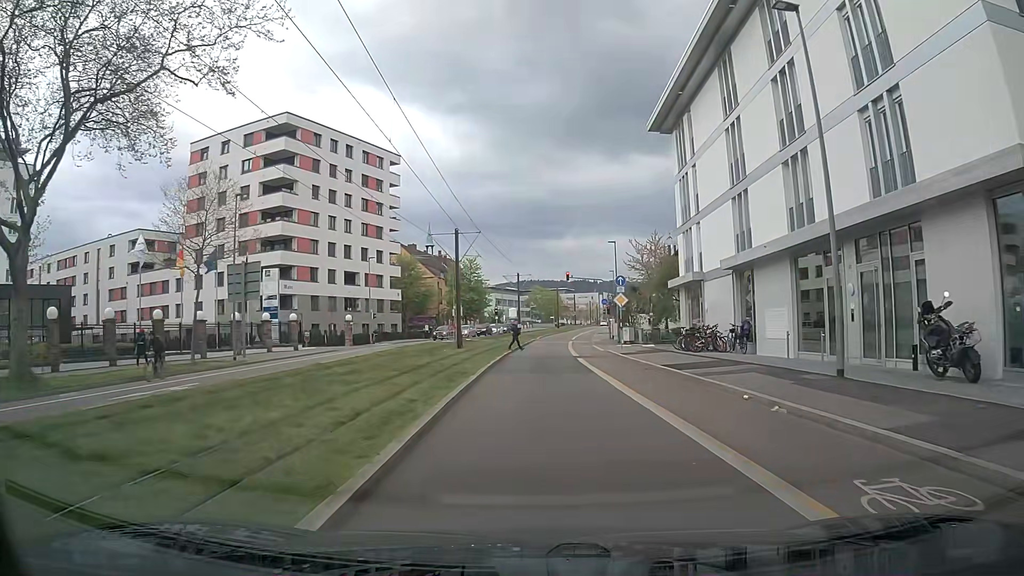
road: secondary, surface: asphalt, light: Day
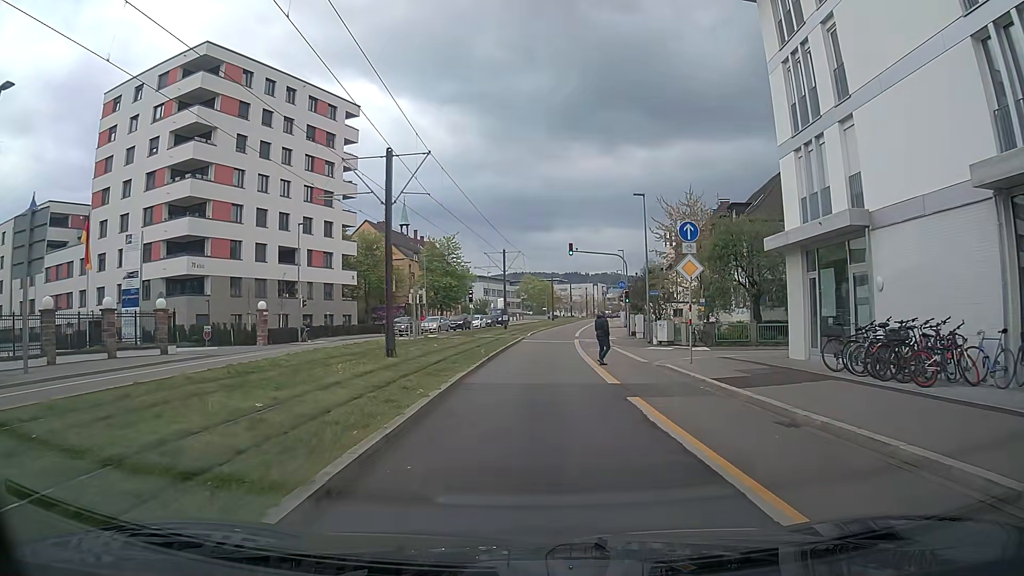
(+0.2, +17.7) m; -1°
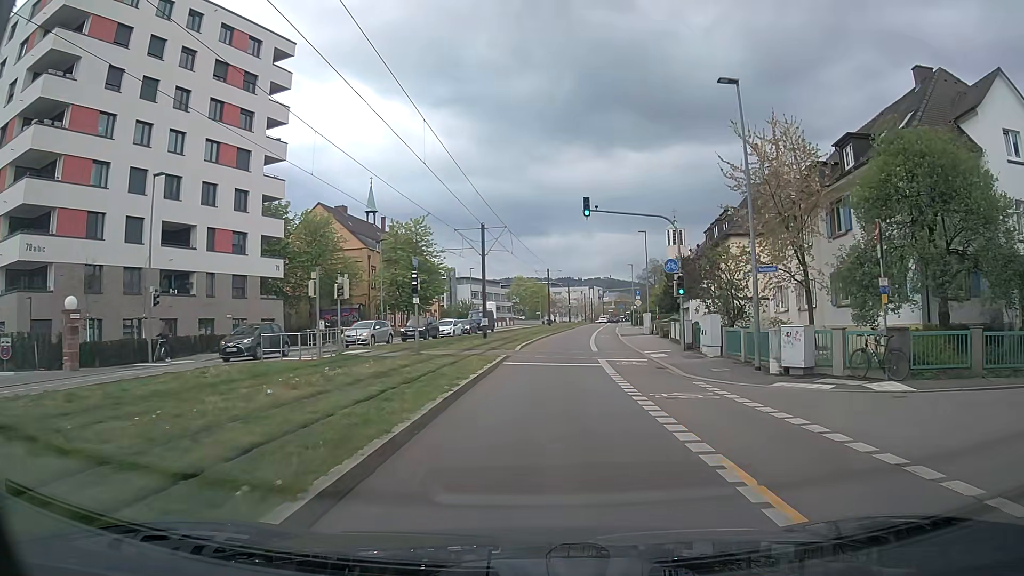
(+0.5, +19.0) m; +2°
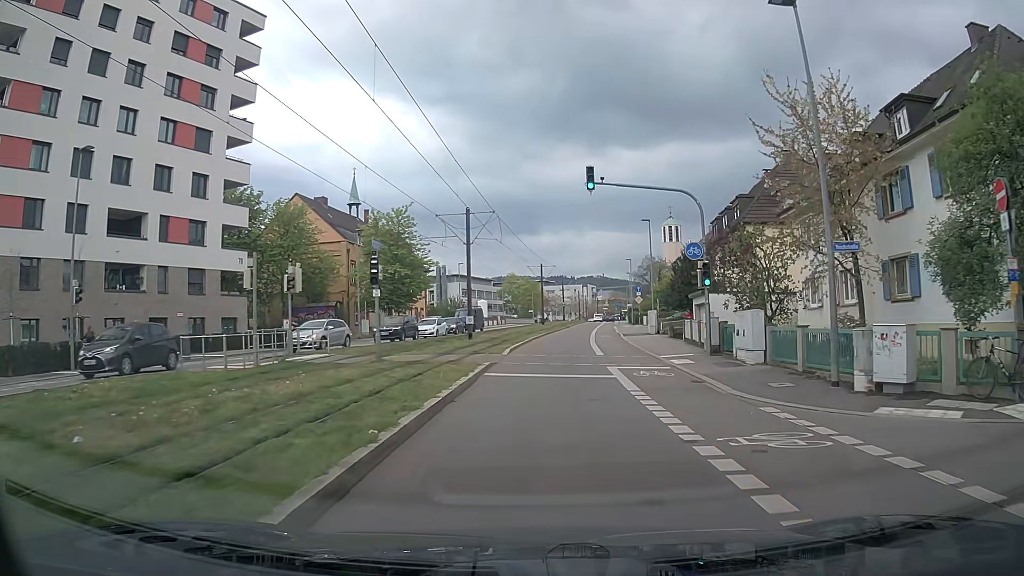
(0.0, +5.4) m; 0°
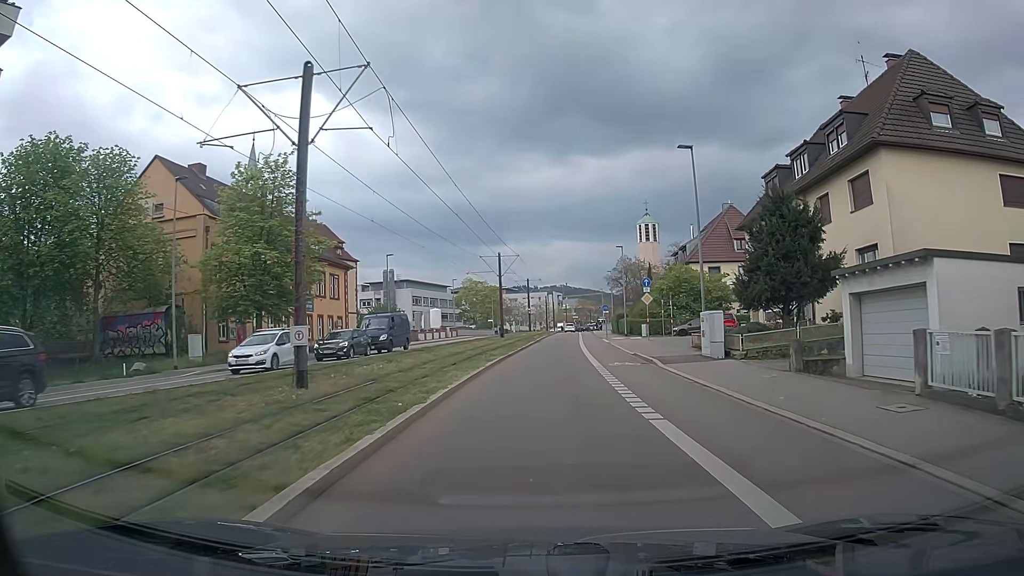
(+0.8, +23.4) m; +4°
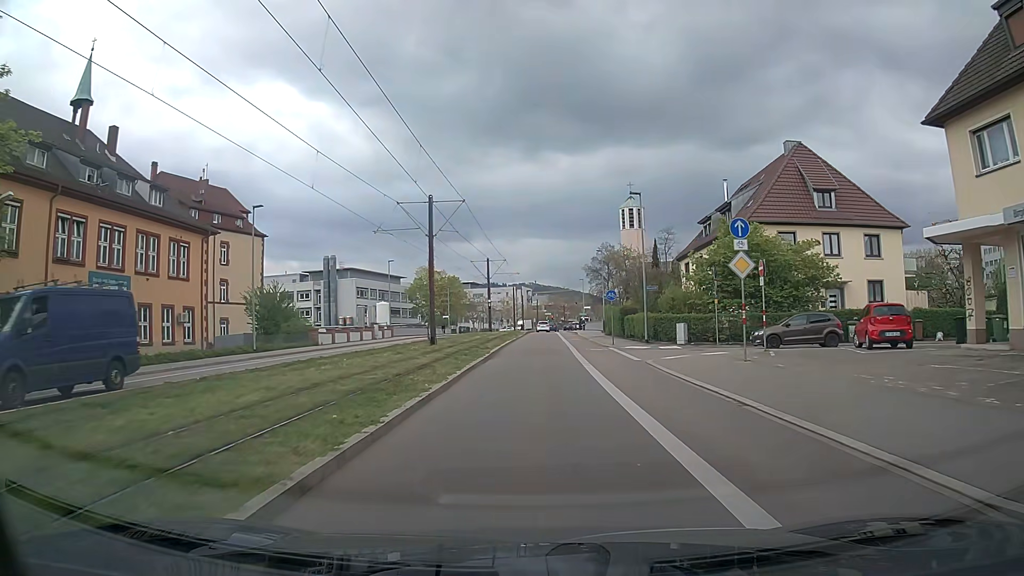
(+0.5, +25.4) m; +3°
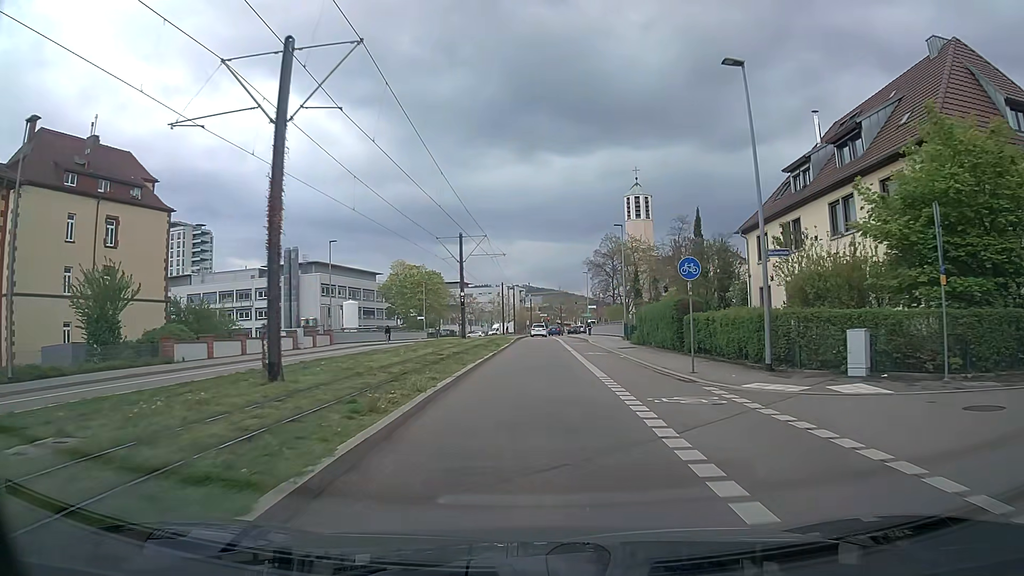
(+0.1, +20.0) m; +1°
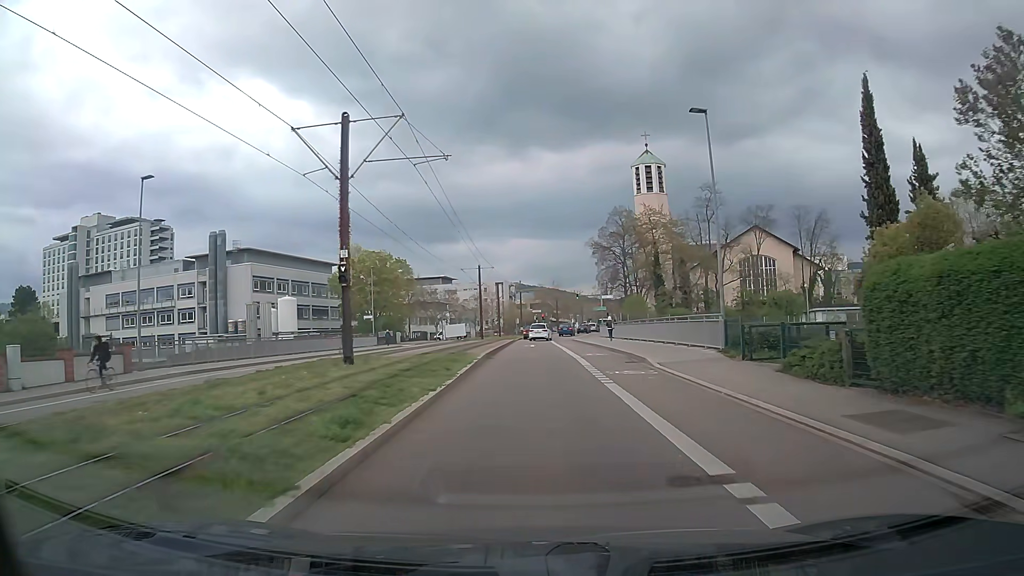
(+0.1, +27.2) m; 0°
(0, +10) (0, +20) (0, +30) (0, +40) (0, +50) (+1, +60) (+2, +70) (+4, +80) (+5, +90) (+7, +100) m
